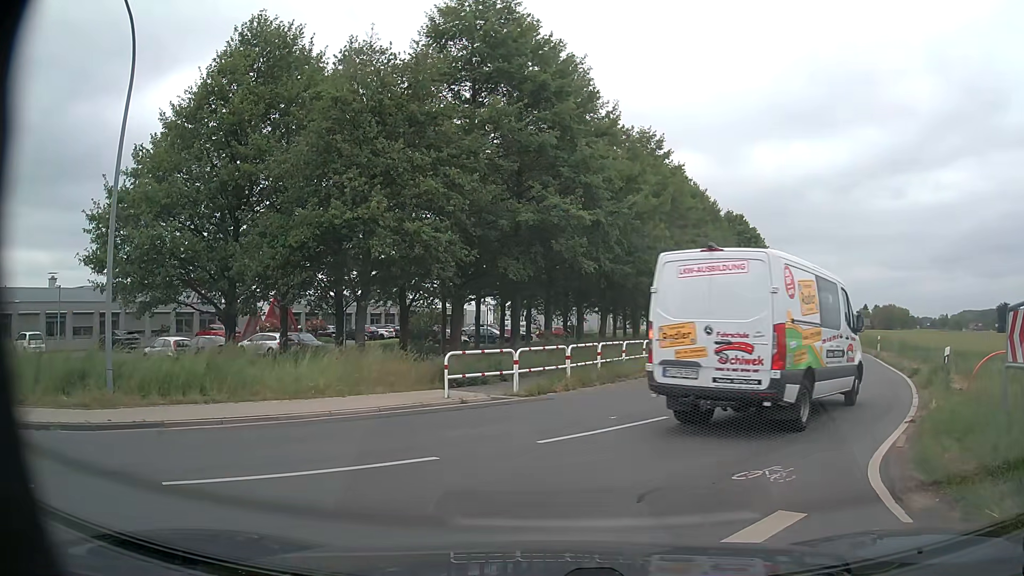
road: unclassified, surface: asphalt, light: Day
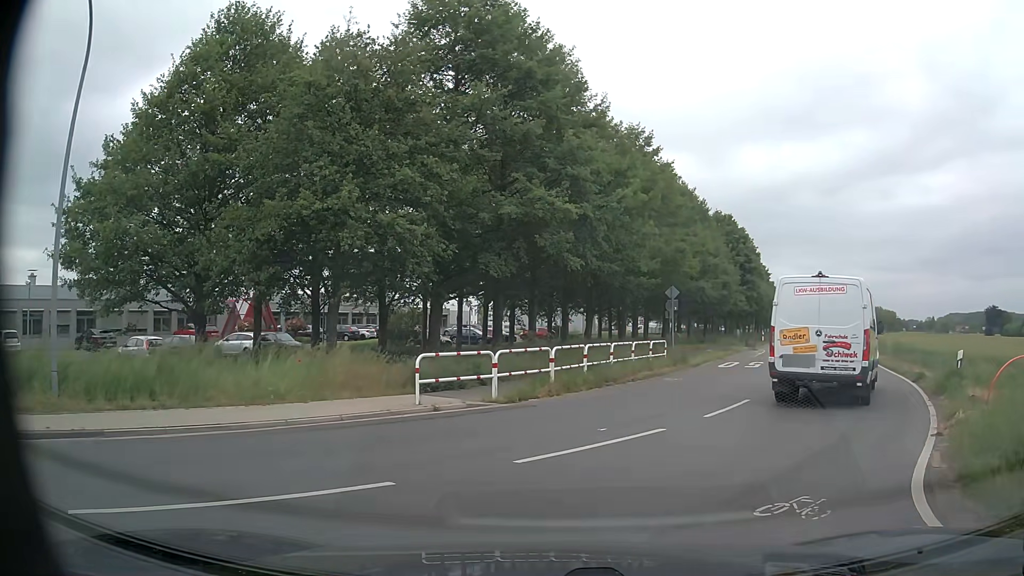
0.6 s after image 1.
(0.0, +1.4) m; +1°
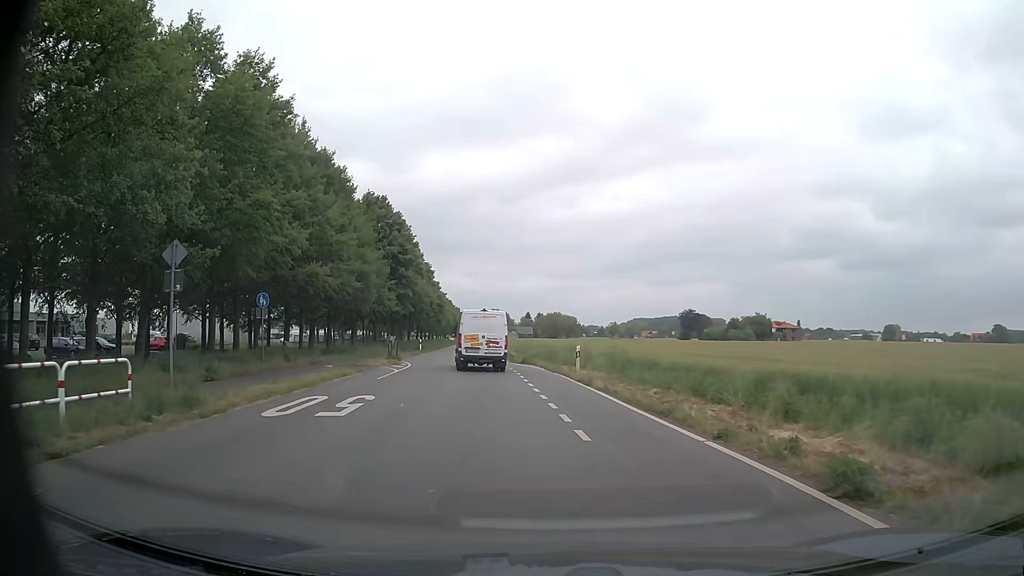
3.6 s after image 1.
(+5.3, +14.3) m; +28°
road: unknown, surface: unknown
(0, +10) (-2, +20) (-3, +30) (-4, +40) (-6, +50) (-7, +60) (-8, +70) (-9, +79) (-10, +89) (-11, +99) m
